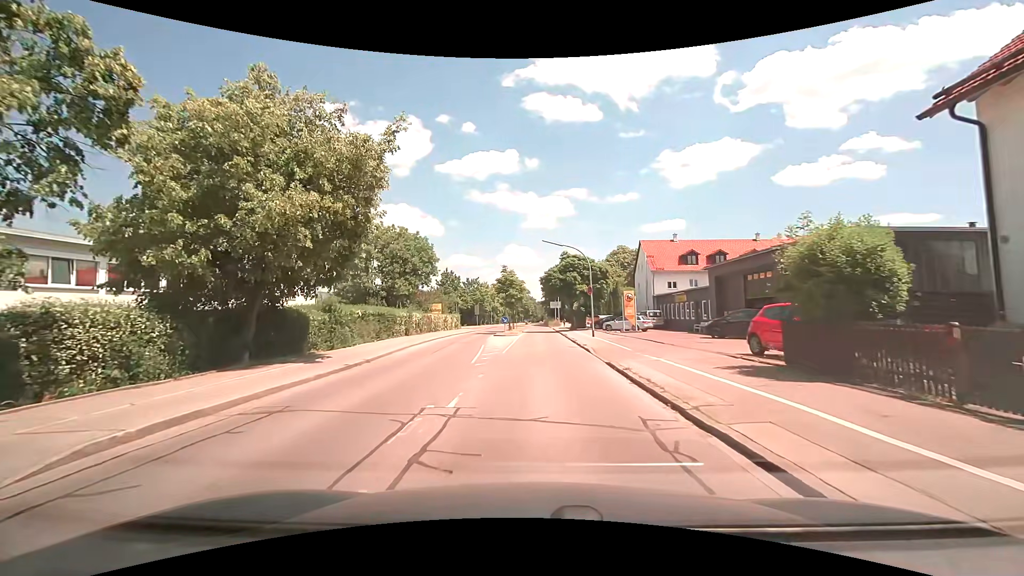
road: tertiary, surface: asphalt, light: Day
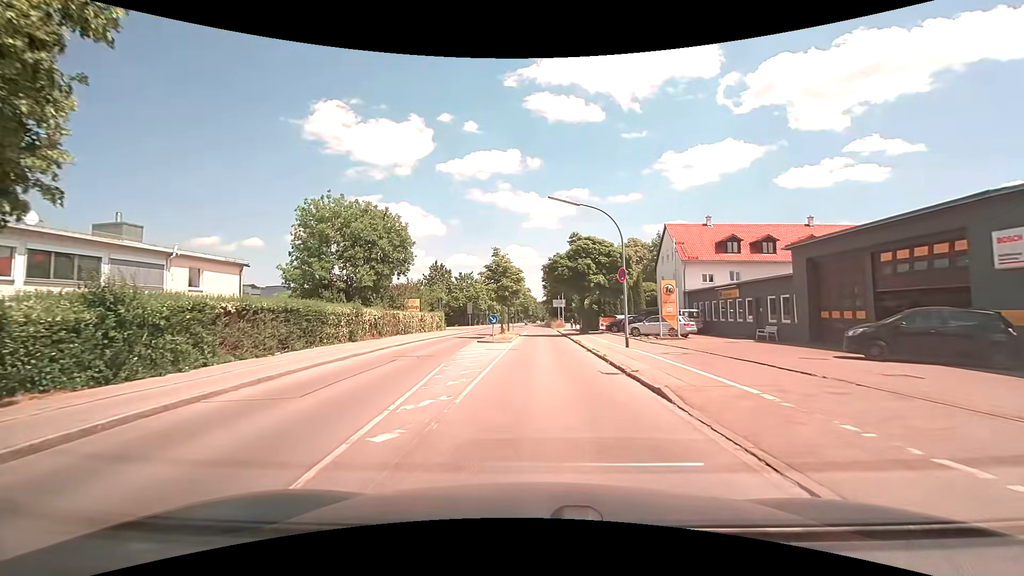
(-0.2, +11.8) m; -1°
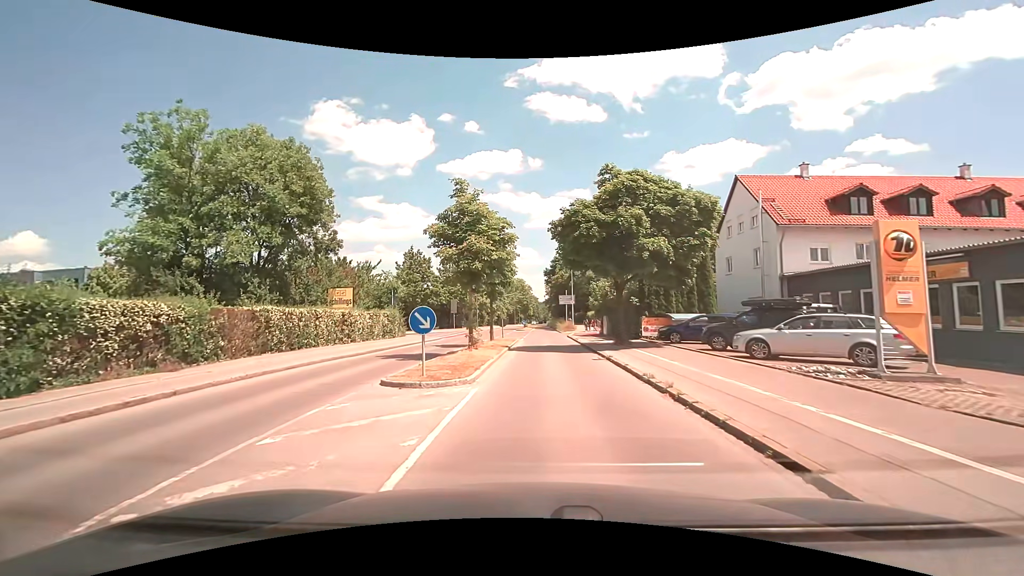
(0.0, +18.1) m; -1°
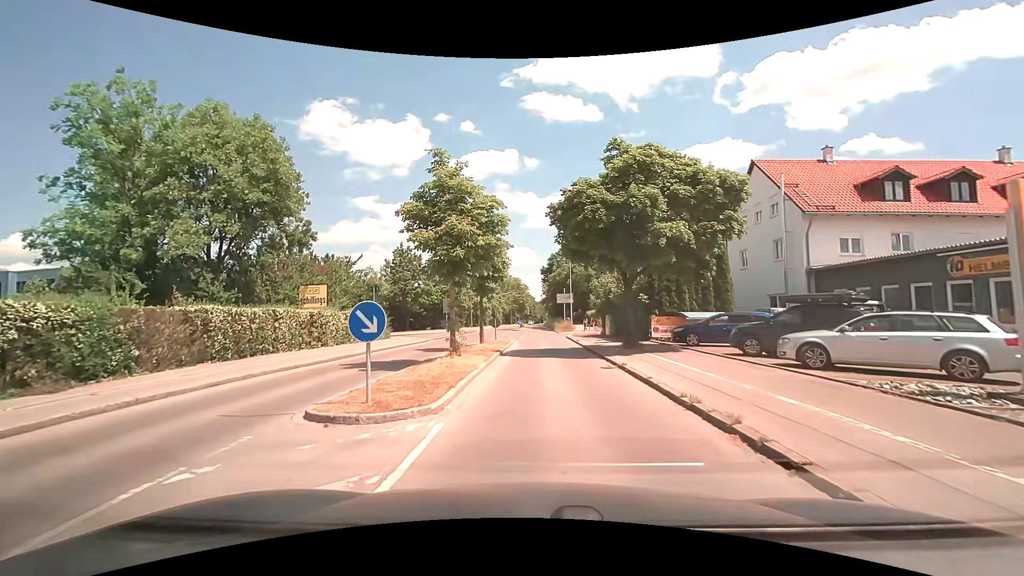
(0.0, +3.2) m; 0°
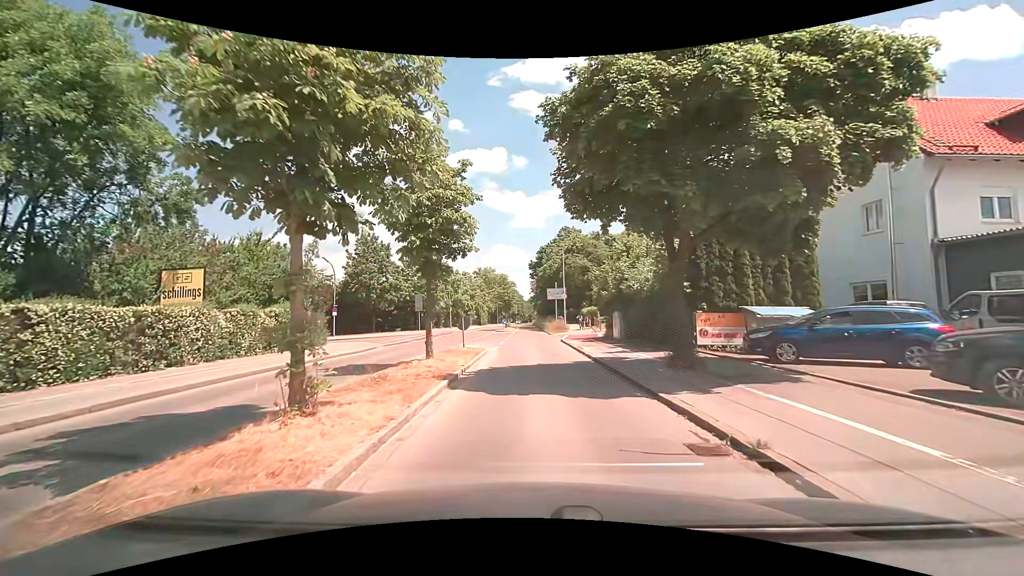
(+0.2, +9.0) m; +2°
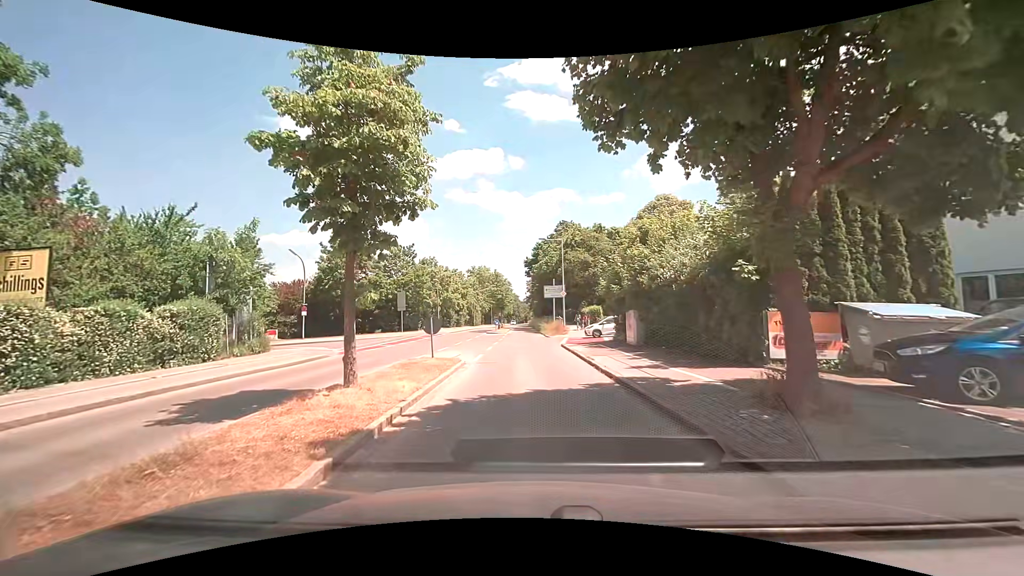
(0.0, +5.5) m; +1°
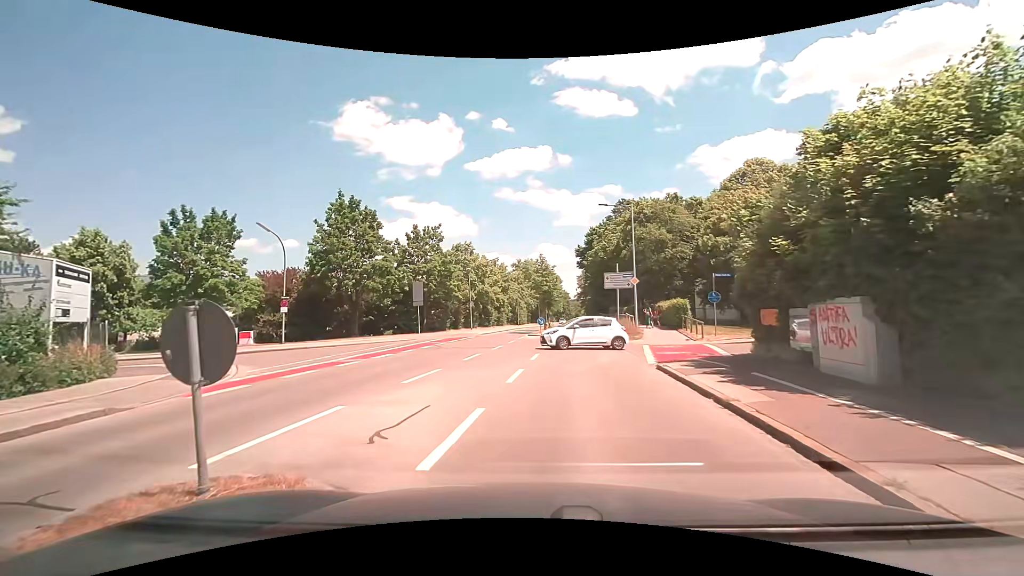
(-0.5, +12.2) m; -7°
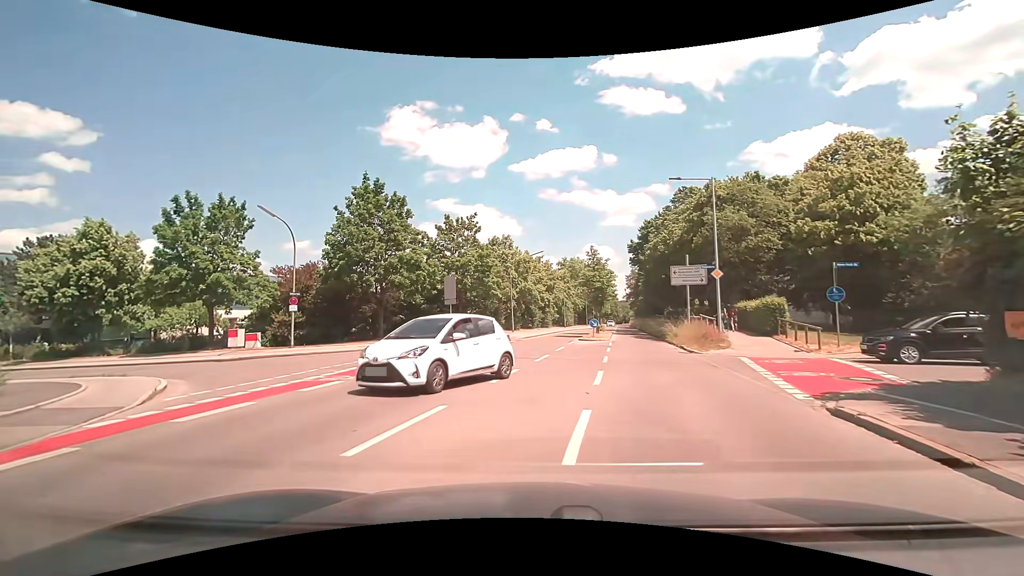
(-0.1, +5.7) m; -4°
